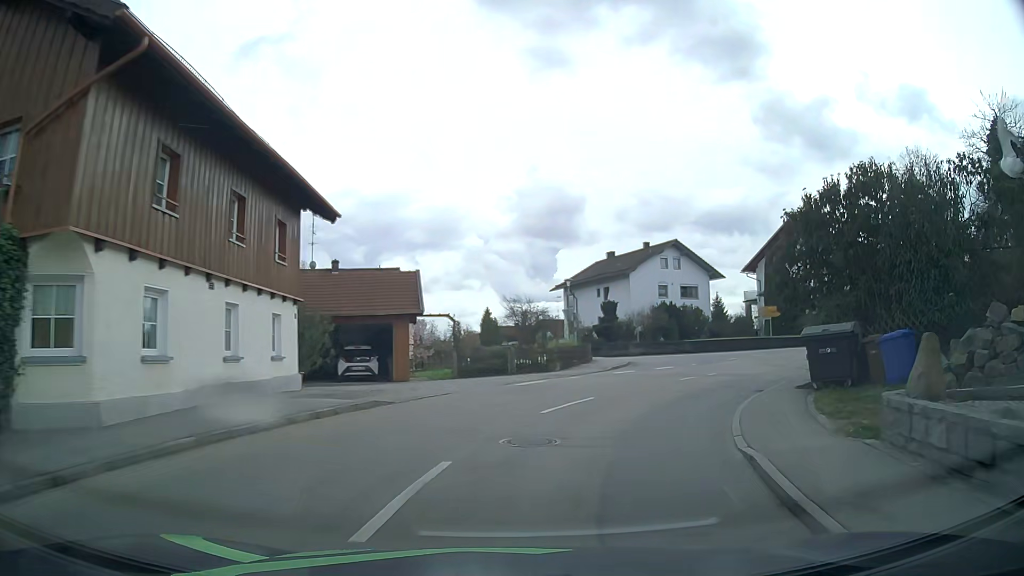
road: secondary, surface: asphalt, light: Day
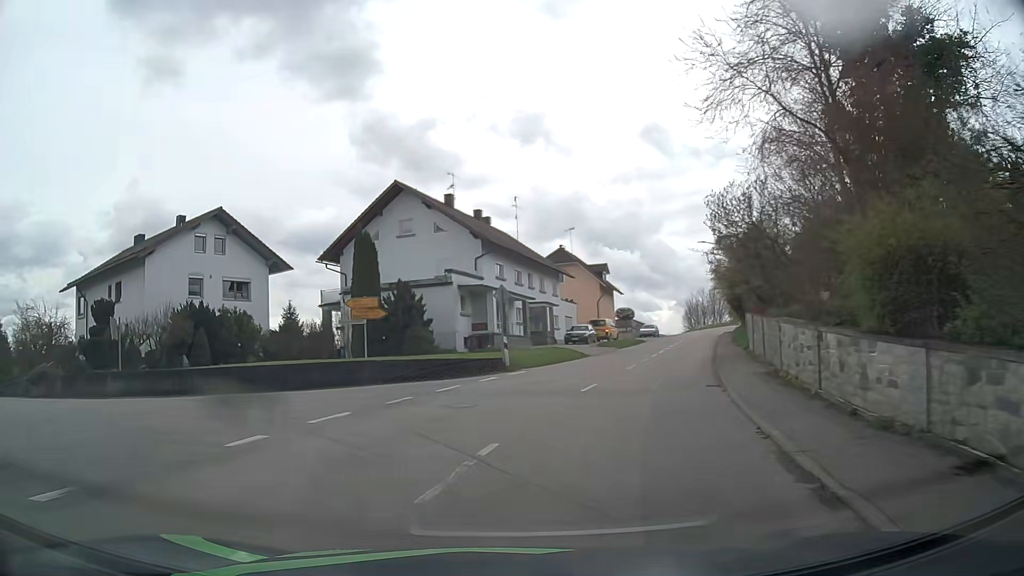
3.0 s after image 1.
(+8.0, +21.7) m; +37°
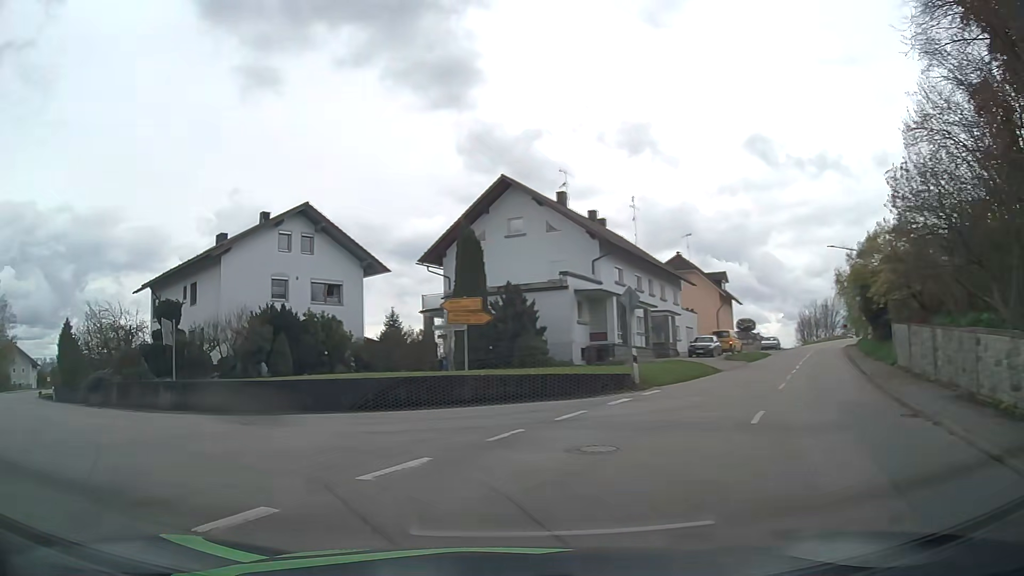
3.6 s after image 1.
(-0.3, +4.1) m; -10°
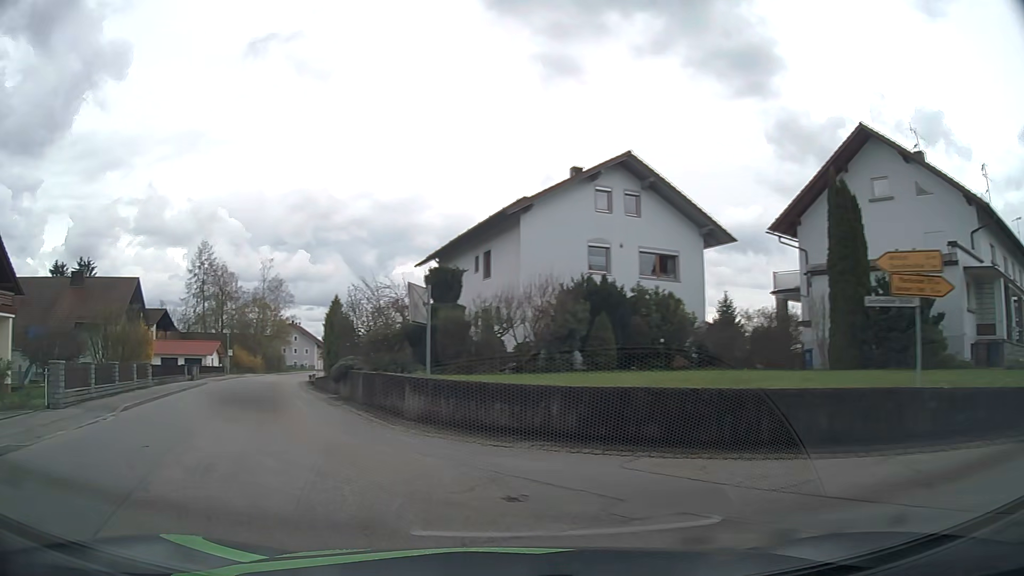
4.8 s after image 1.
(-1.8, +8.1) m; -25°
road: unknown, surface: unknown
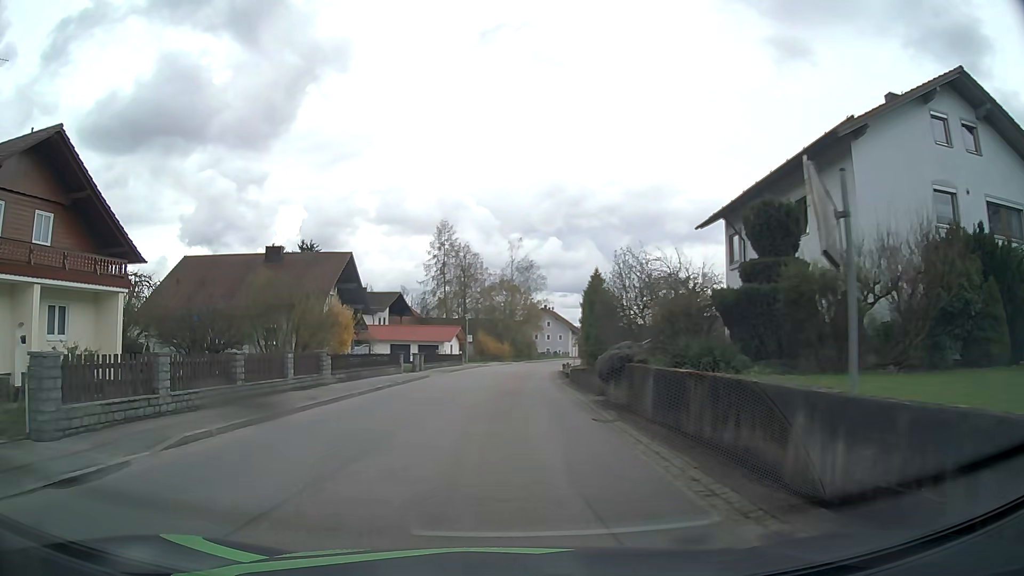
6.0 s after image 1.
(-2.2, +9.0) m; -23°
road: tertiary
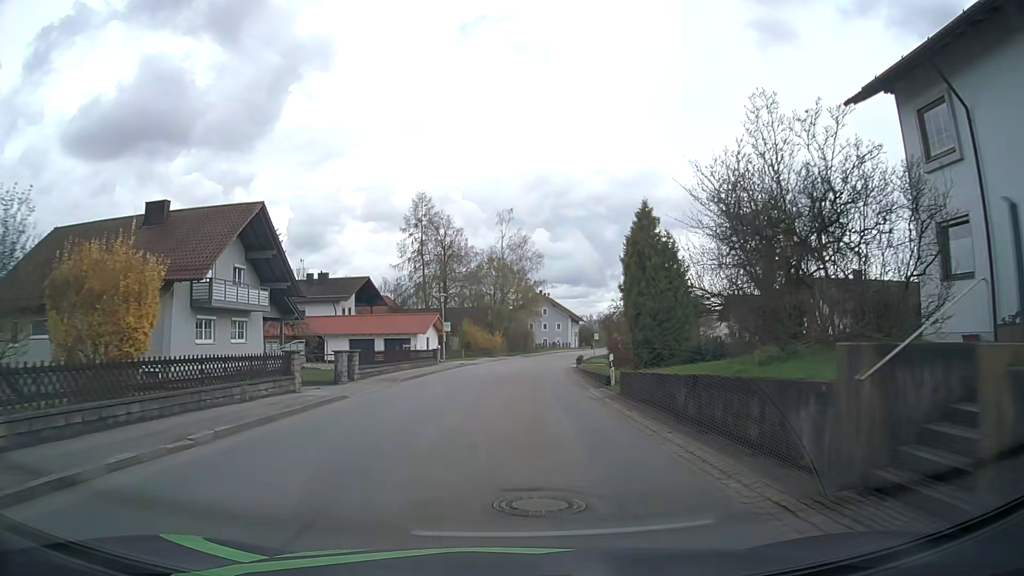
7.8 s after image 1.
(-0.1, +17.5) m; +1°
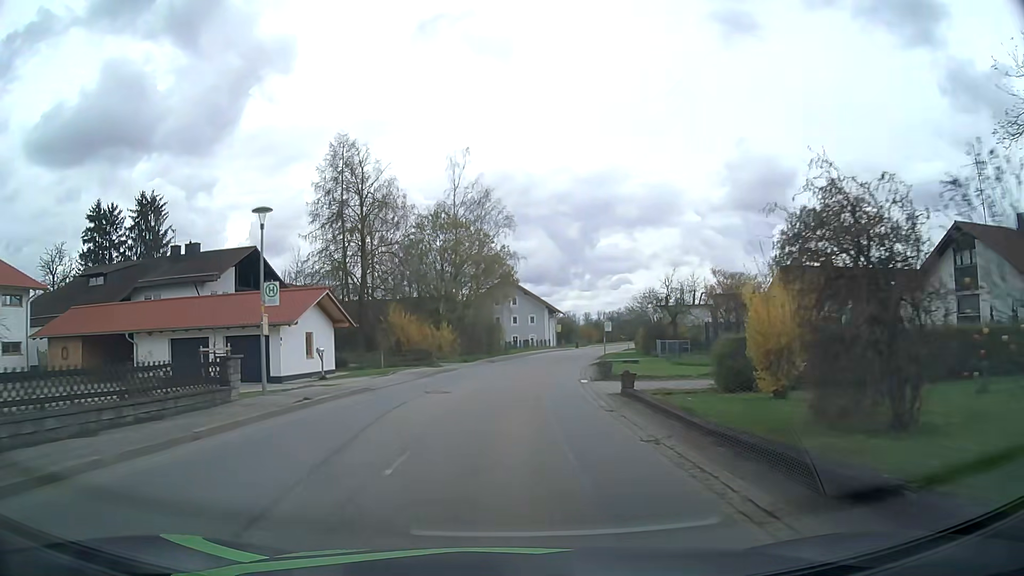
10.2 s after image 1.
(+0.6, +28.4) m; +3°
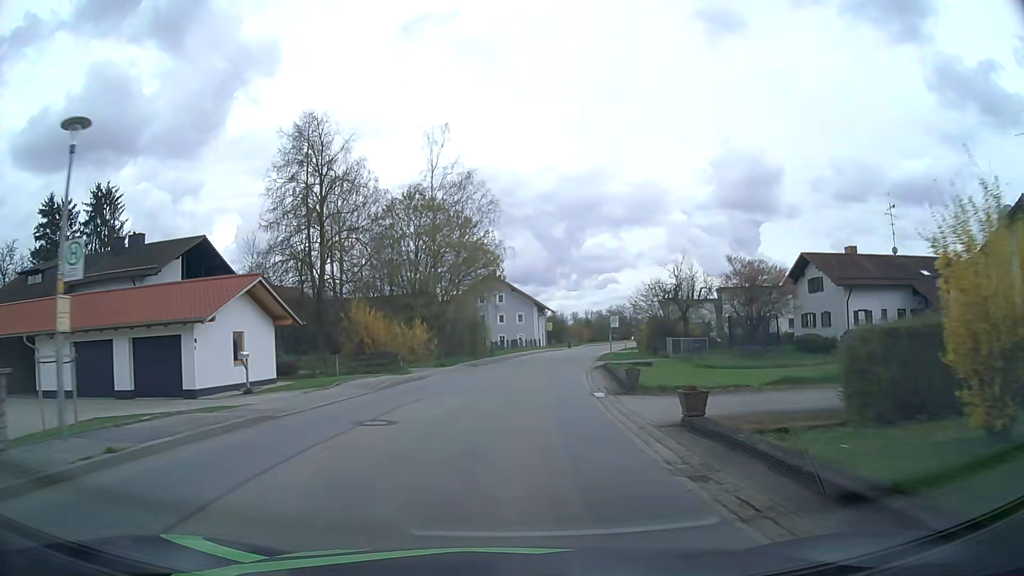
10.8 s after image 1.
(+0.1, +7.5) m; +1°
(0, +10) (+1, +20) (+1, +30) (+3, +40) (+4, +50) (+6, +60) (+8, +69) (+11, +79) (+14, +89) (+17, +98) m
